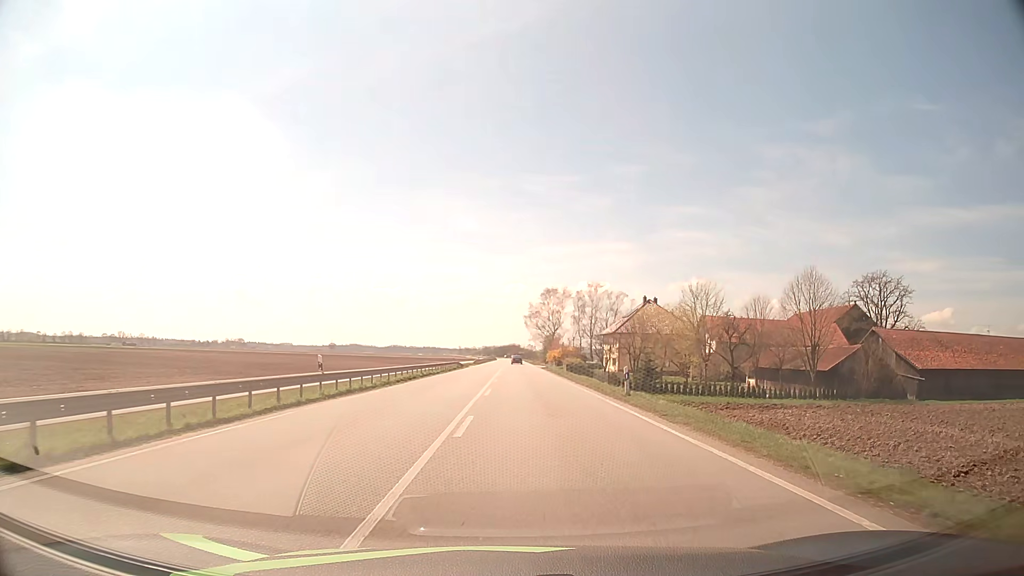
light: Day
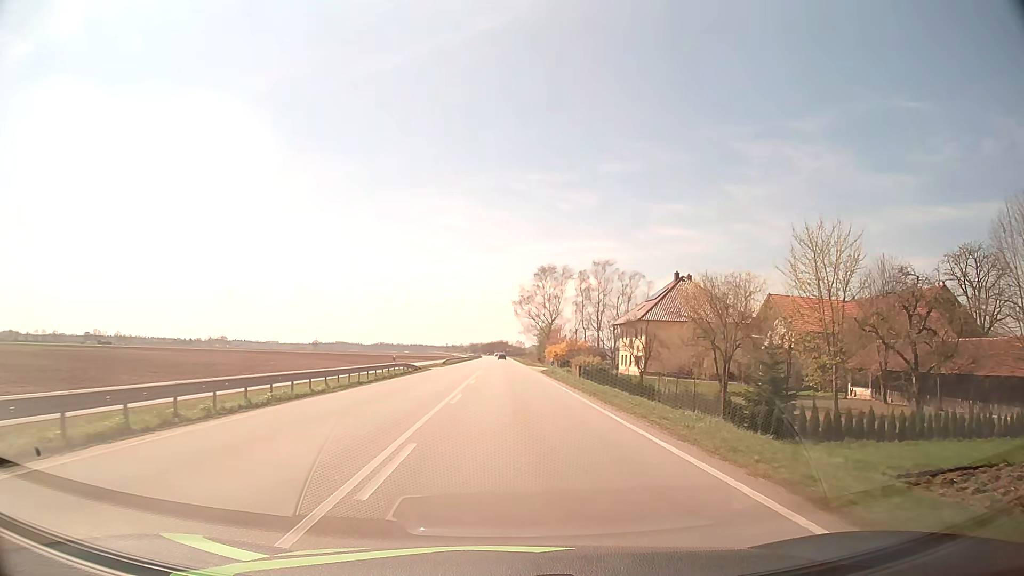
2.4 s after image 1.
(+0.8, +29.6) m; +1°
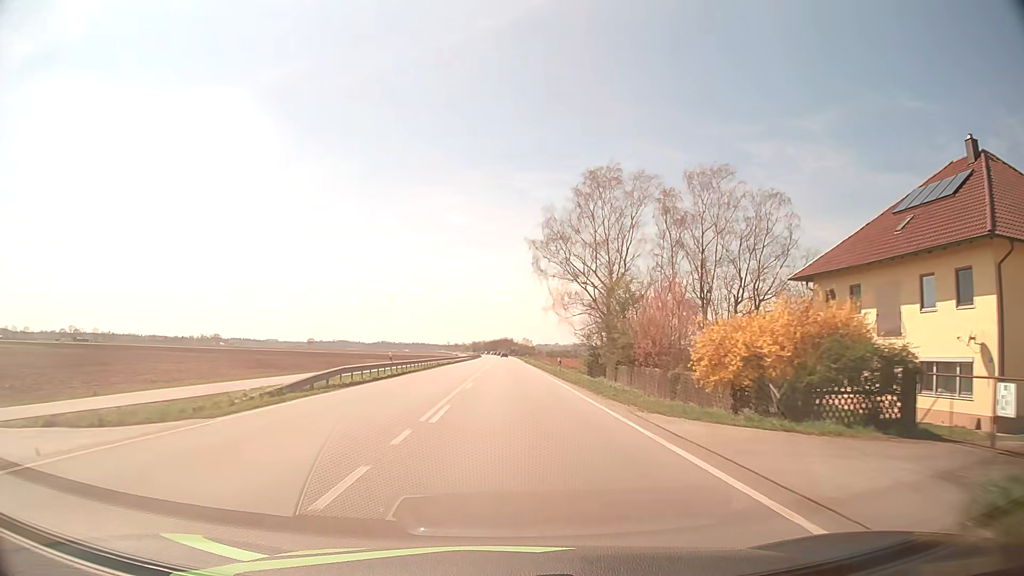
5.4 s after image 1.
(-0.4, +55.2) m; 0°
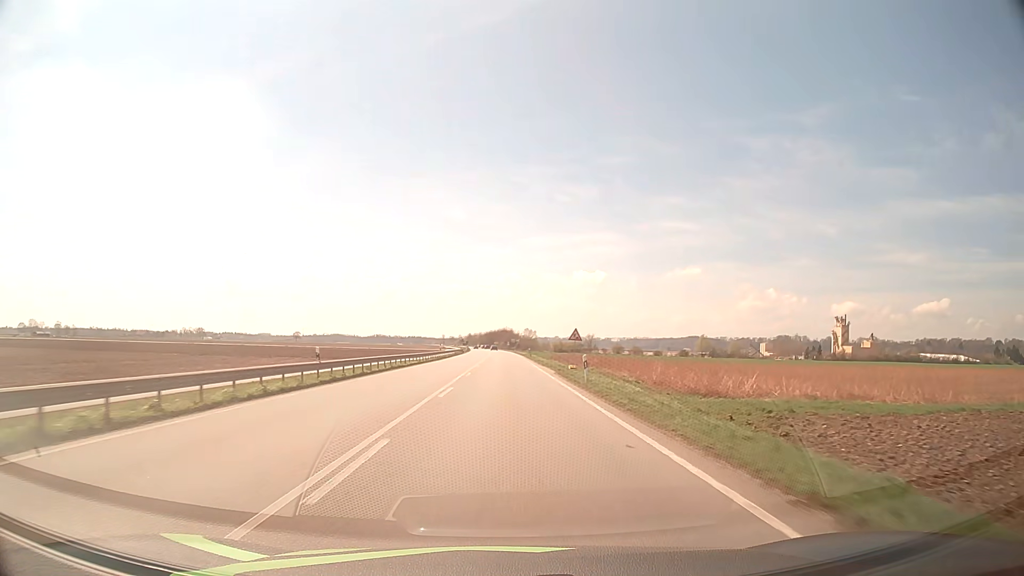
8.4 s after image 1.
(+0.1, +66.9) m; 0°
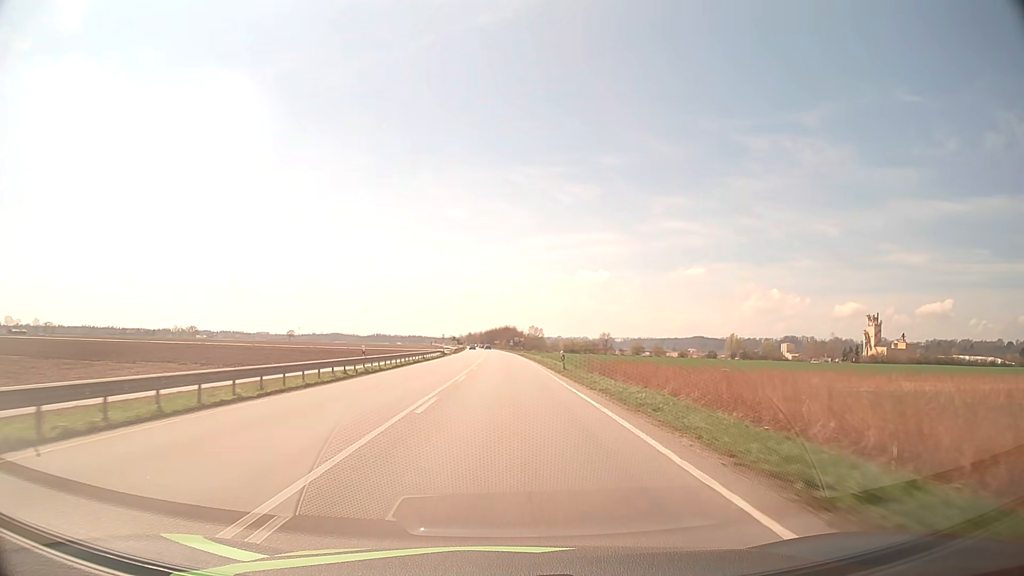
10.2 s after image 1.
(-0.1, +40.1) m; 0°
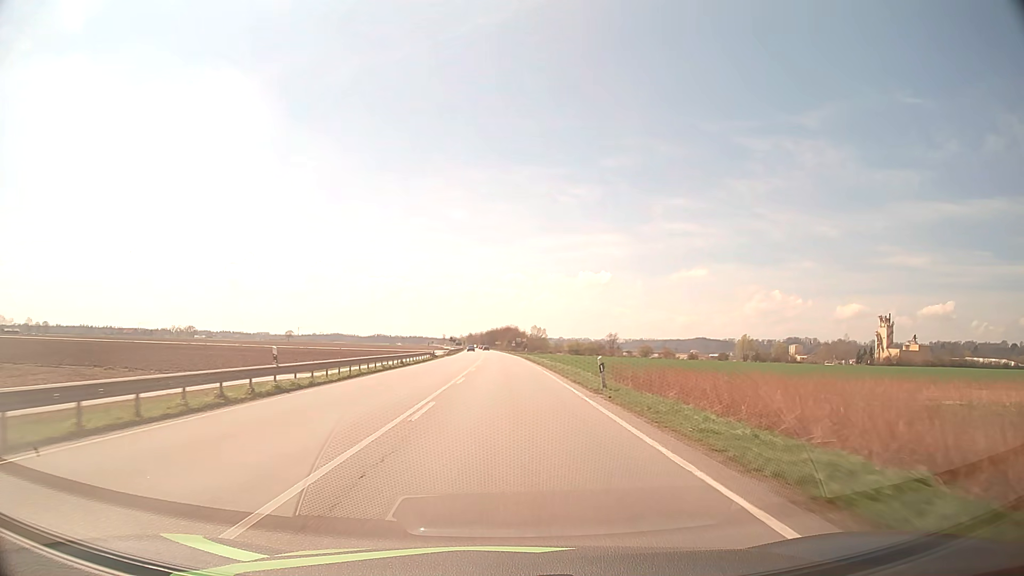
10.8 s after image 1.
(0.0, +13.0) m; 0°
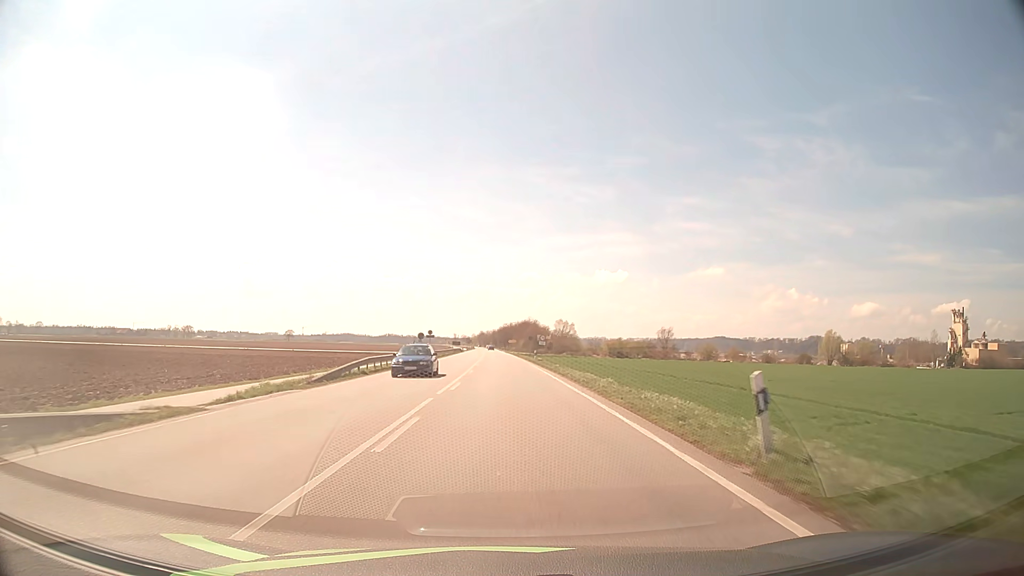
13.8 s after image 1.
(-0.4, +63.0) m; -1°
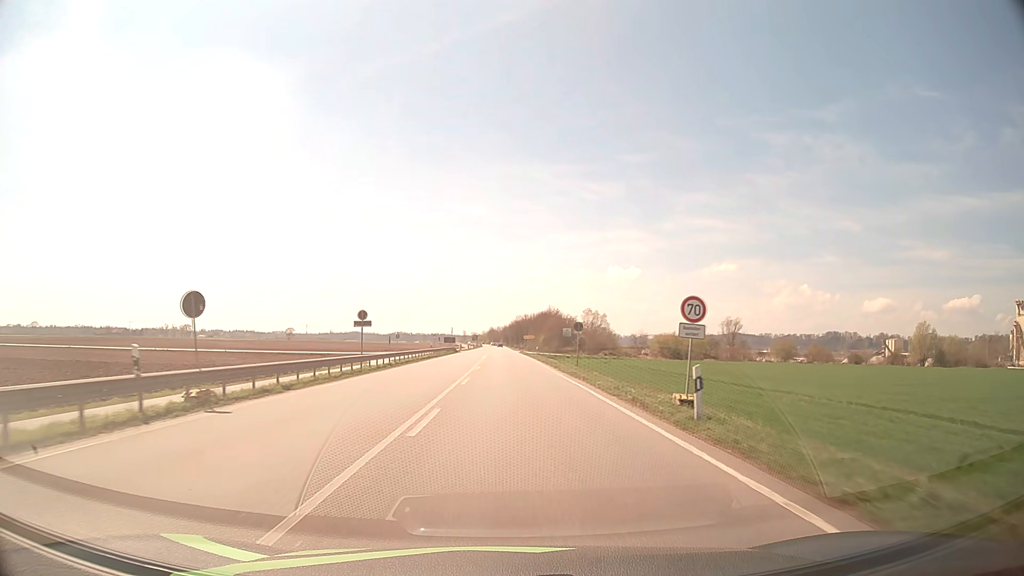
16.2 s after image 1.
(-0.5, +46.1) m; -1°
(0, +10) (0, +20) (0, +30) (0, +40) (0, +50) (0, +60) (0, +70) (0, +80) (-1, +90) (-1, +100) m
